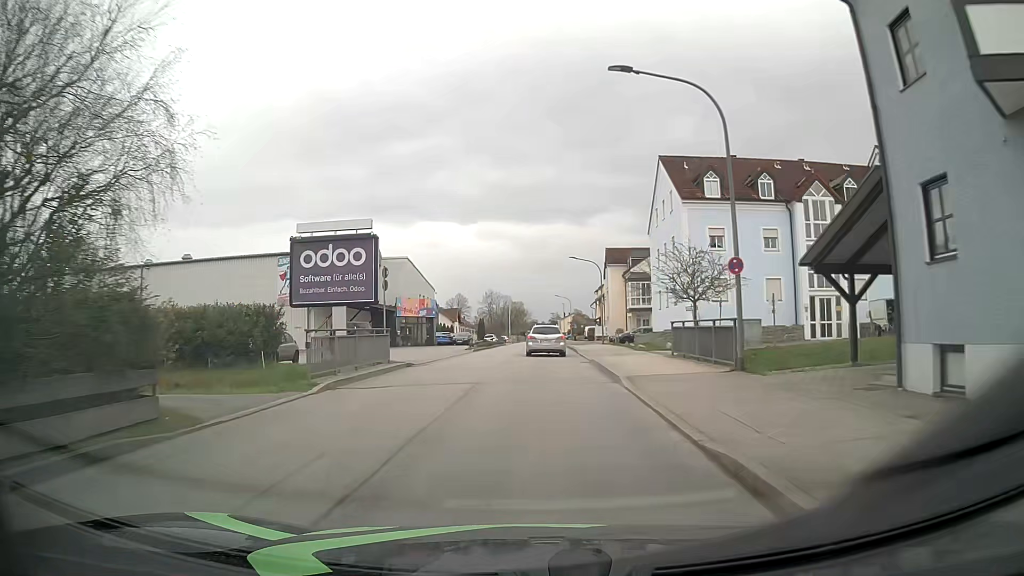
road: unclassified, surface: asphalt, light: Day
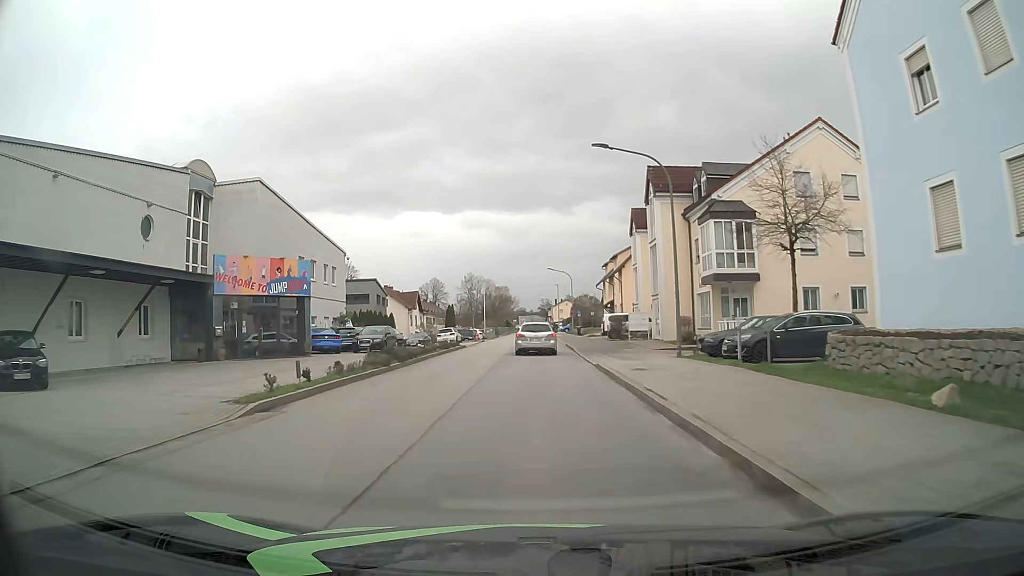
(+0.5, +34.7) m; +1°
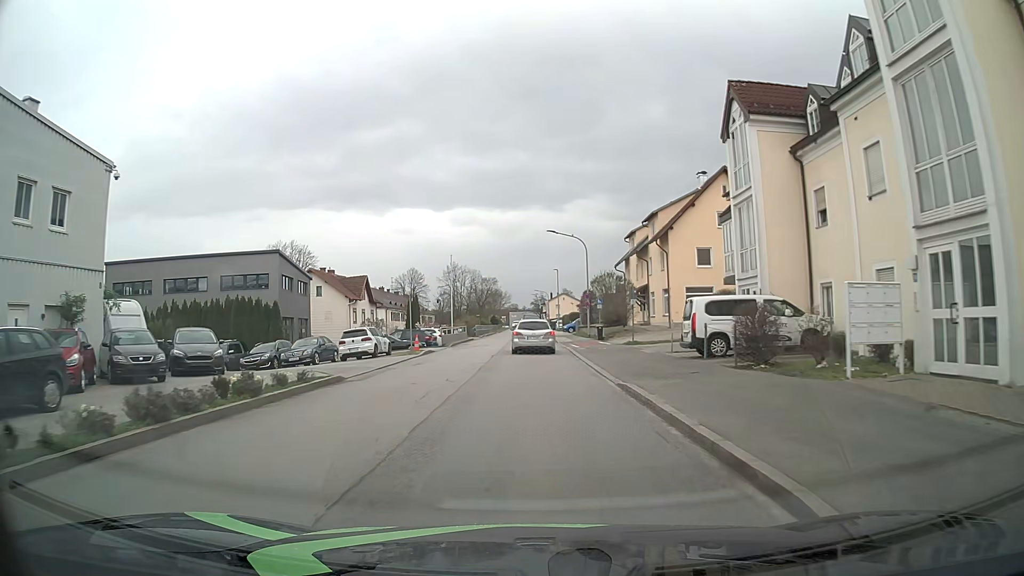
(+0.1, +28.5) m; 0°
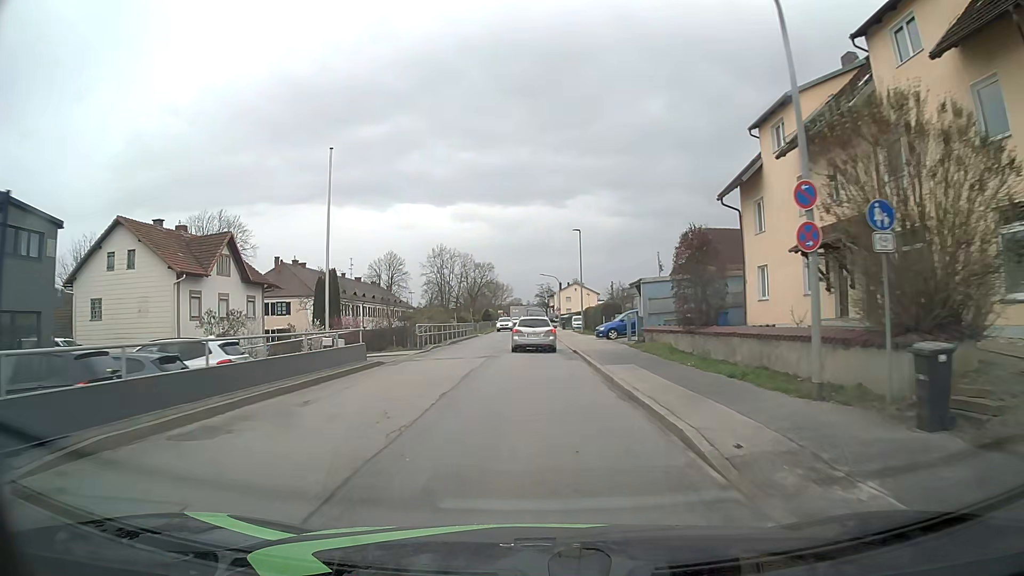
(0.0, +36.2) m; -1°
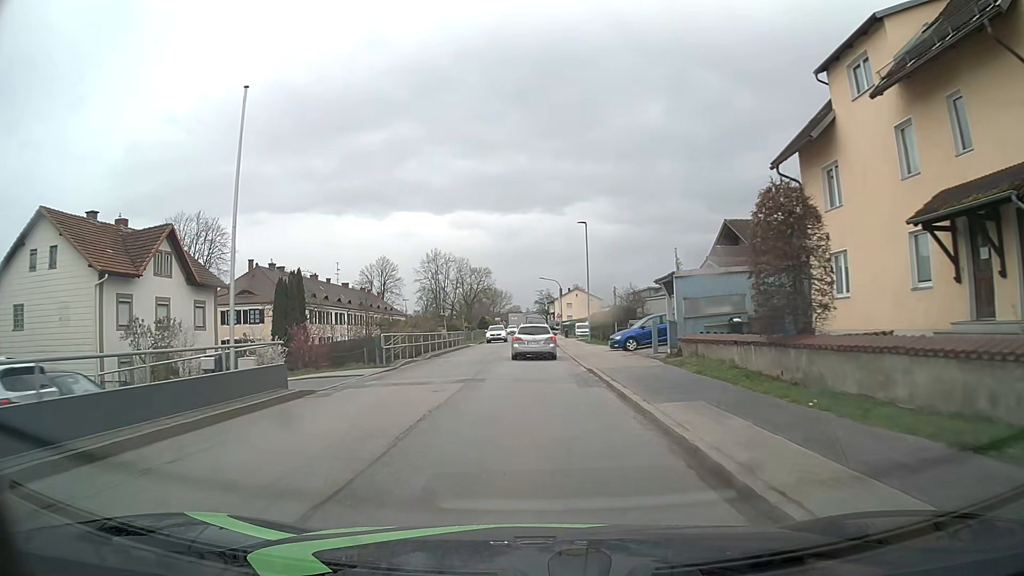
(+0.1, +7.3) m; 0°
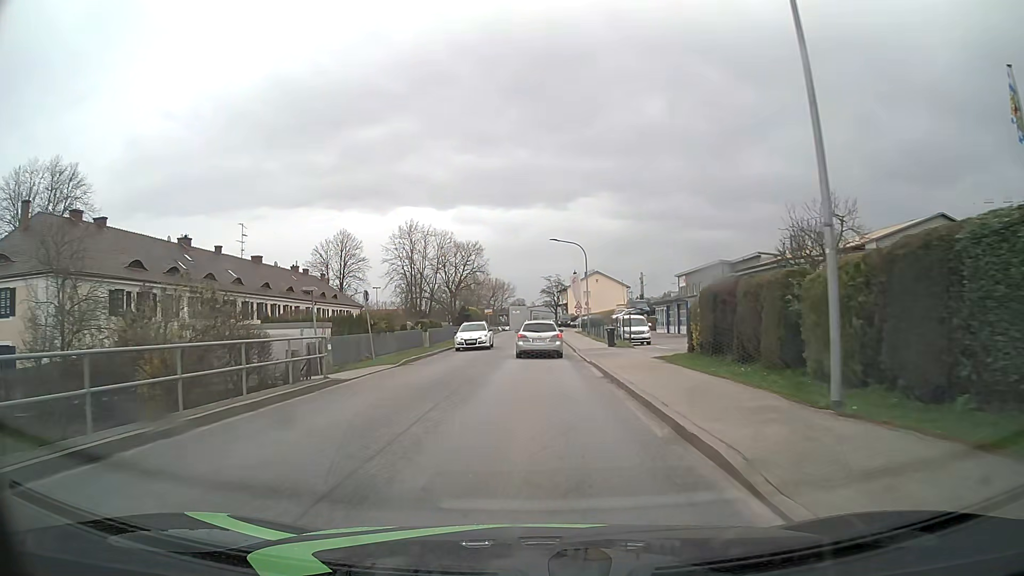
(+0.1, +36.6) m; 0°
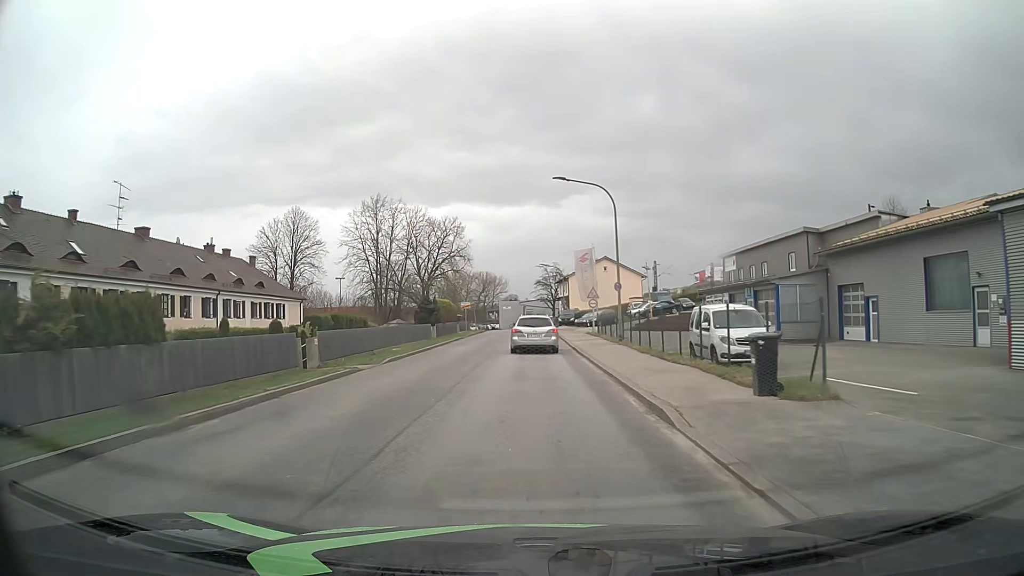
(0.0, +21.8) m; 0°
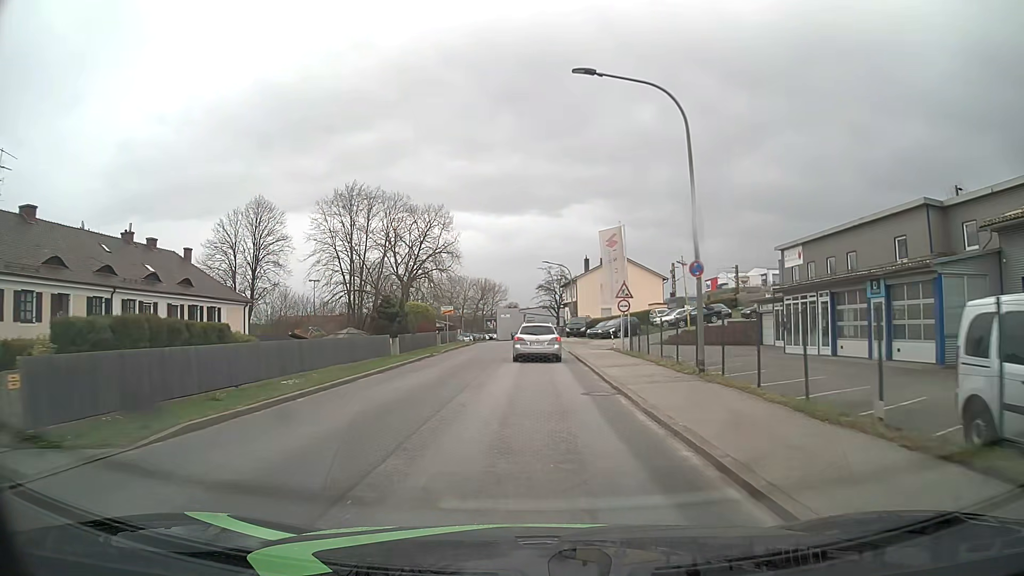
(0.0, +14.4) m; 0°
(0, +10) (0, +20) (0, +30) (0, +40) (0, +50) (0, +60) (-1, +70) (-6, +79) (-12, +86) (-20, +93) m
